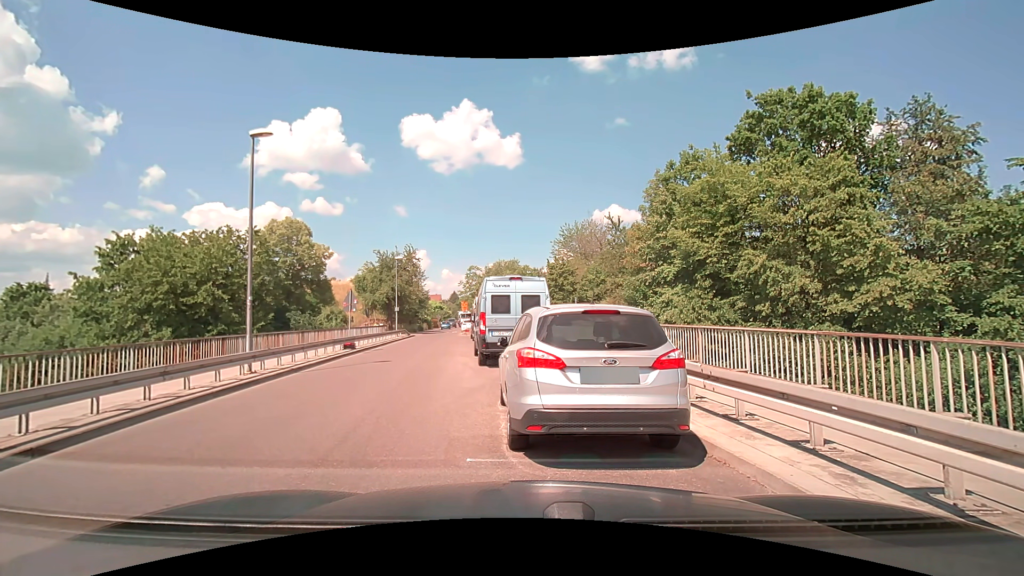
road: residential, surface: asphalt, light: Day
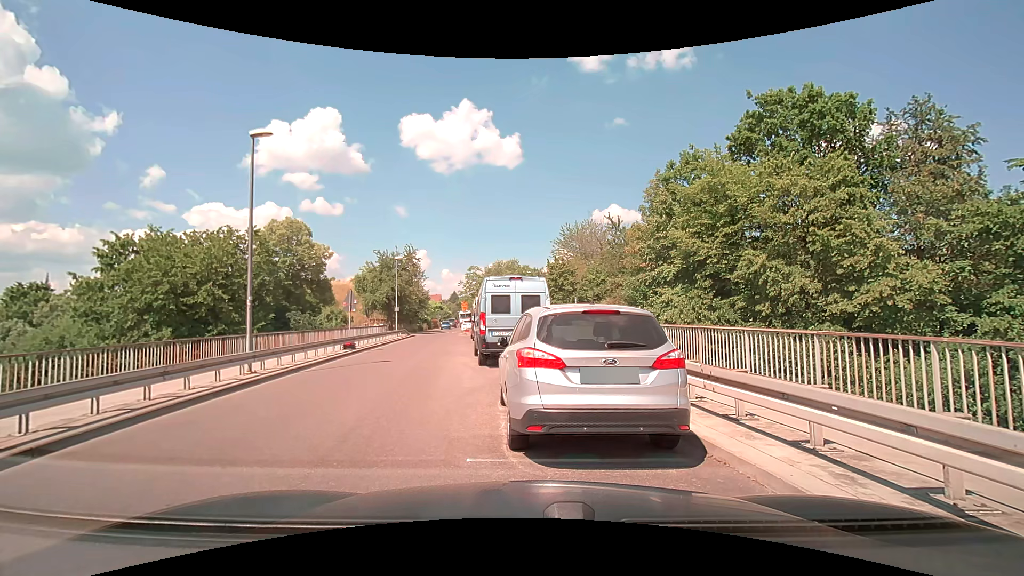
(0.0, 0.0) m; 0°
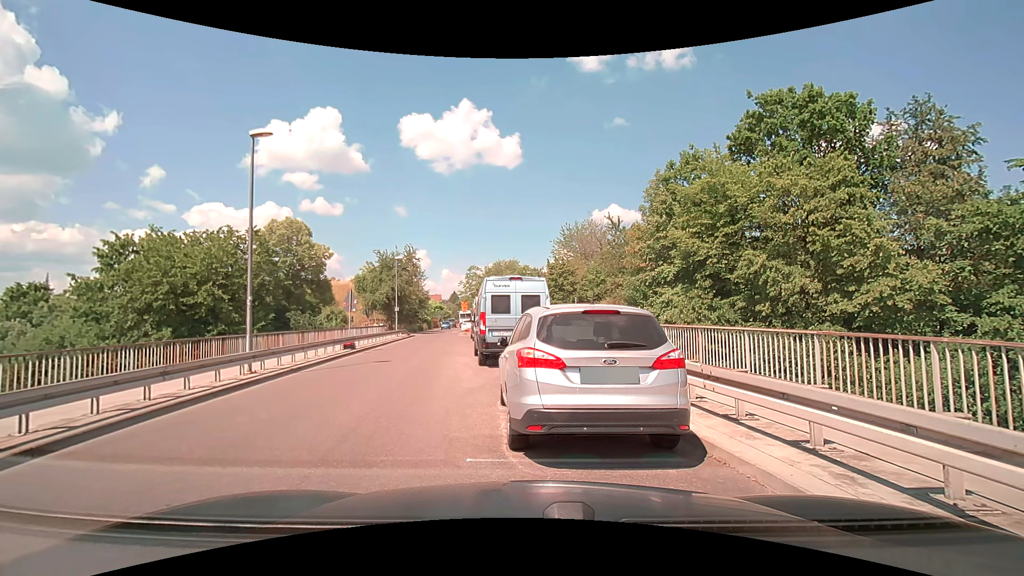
(0.0, 0.0) m; 0°
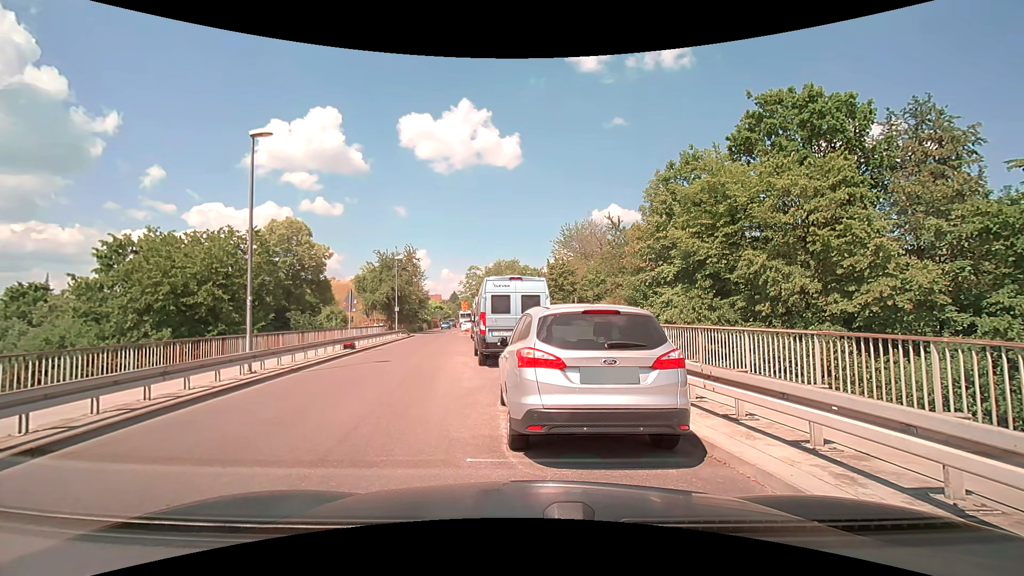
(0.0, 0.0) m; 0°
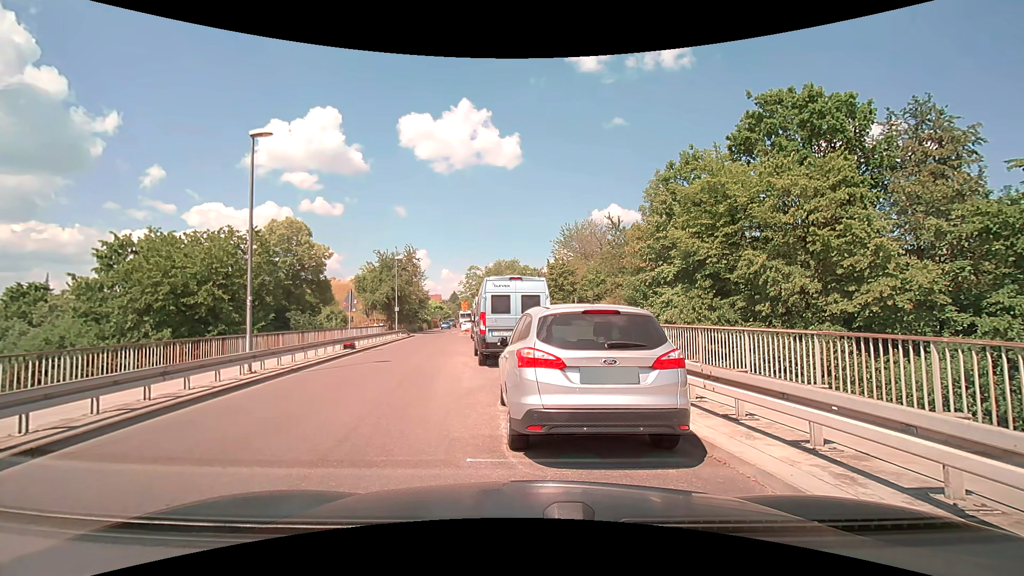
(0.0, 0.0) m; 0°
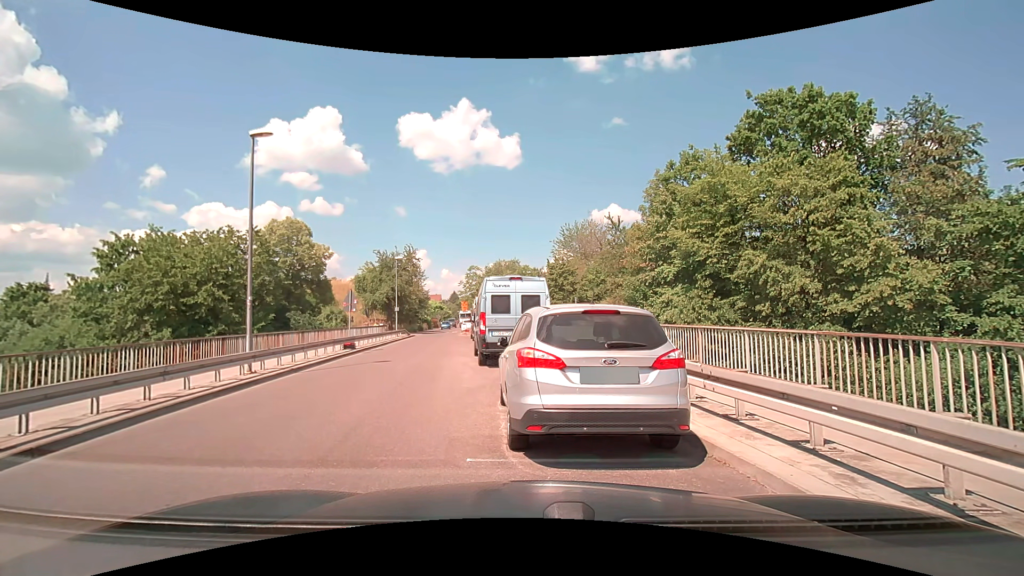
(0.0, 0.0) m; 0°
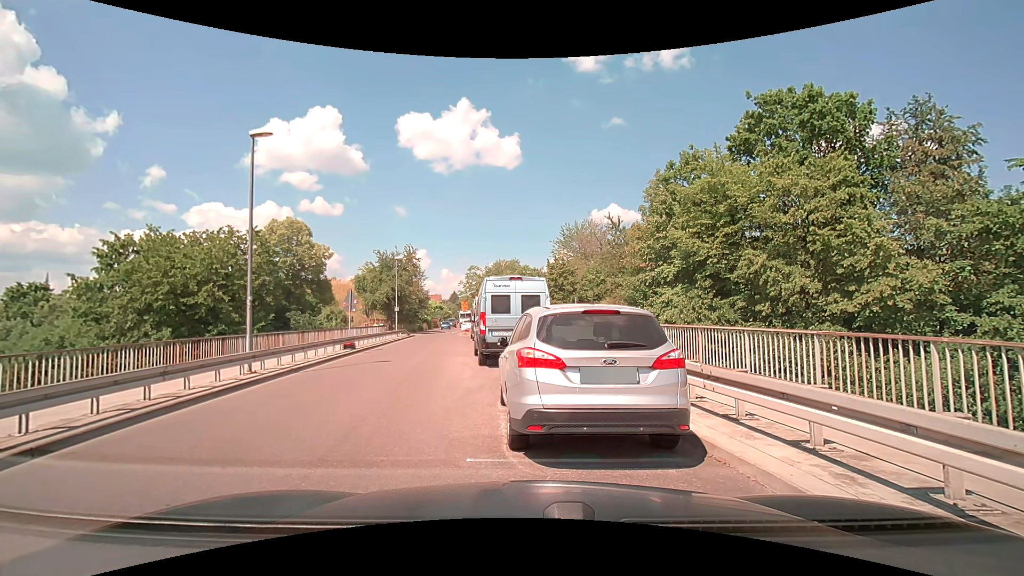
(0.0, 0.0) m; 0°
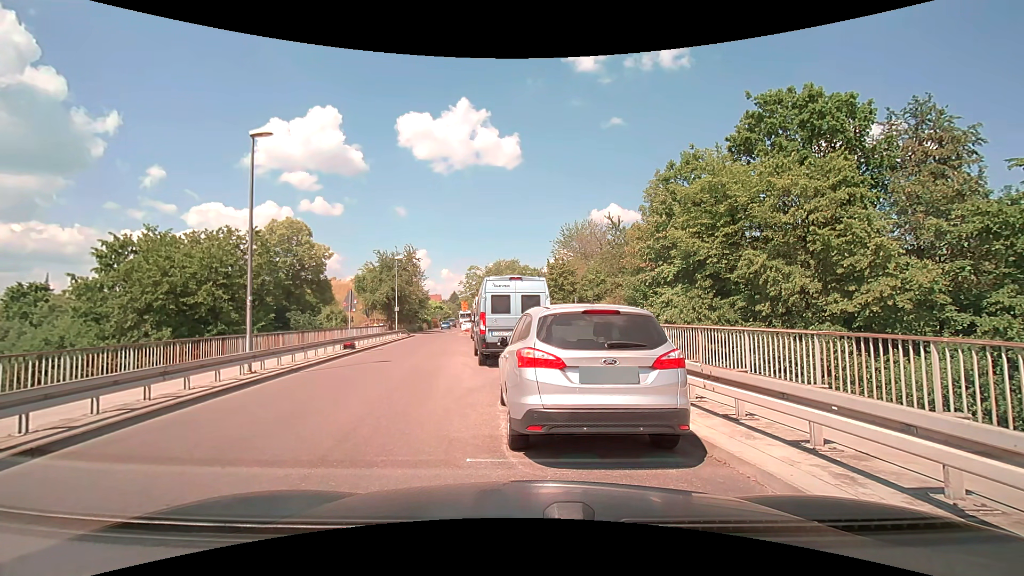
(0.0, 0.0) m; 0°
